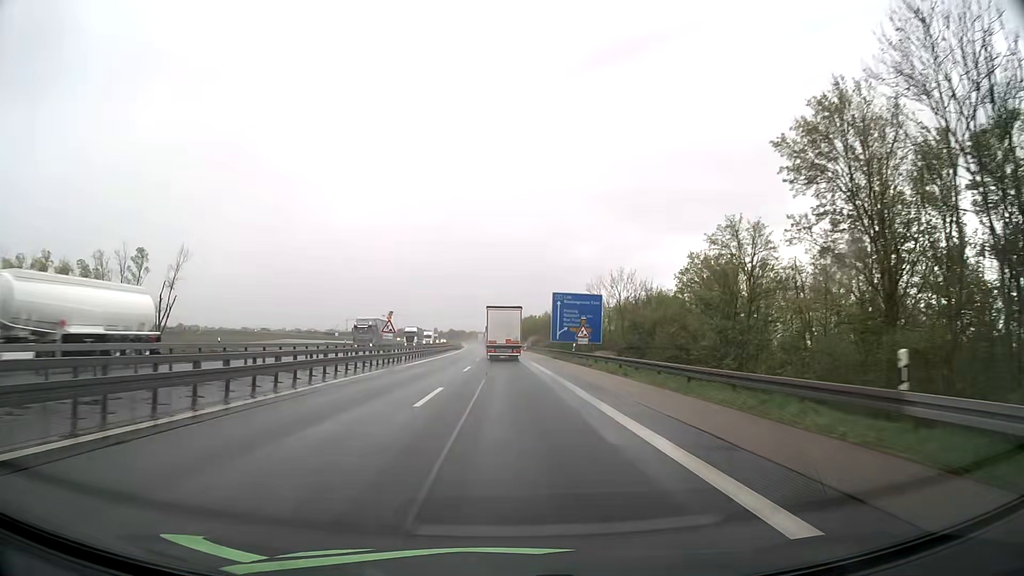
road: motorway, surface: asphalt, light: Day
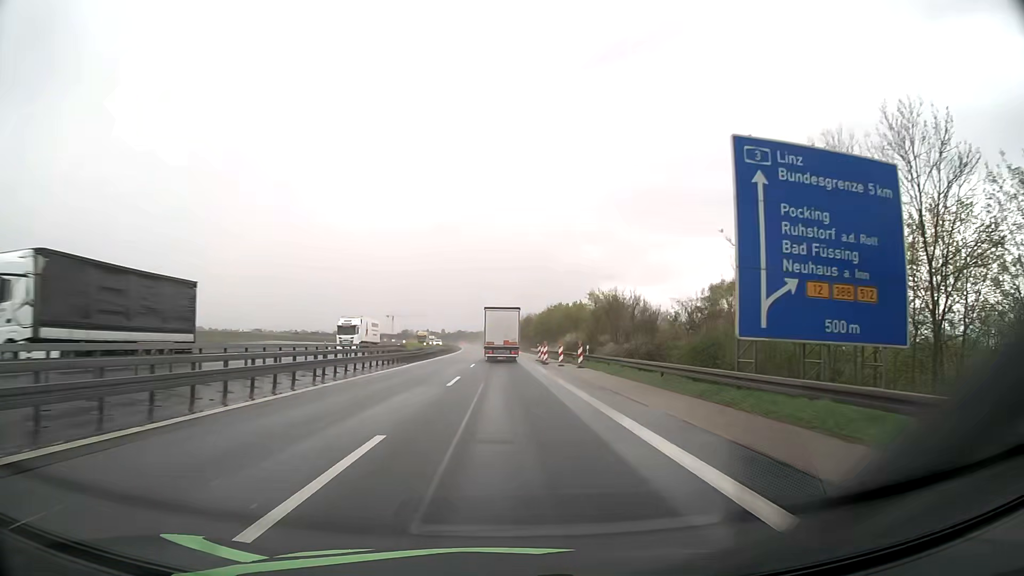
(-0.5, +64.6) m; -1°
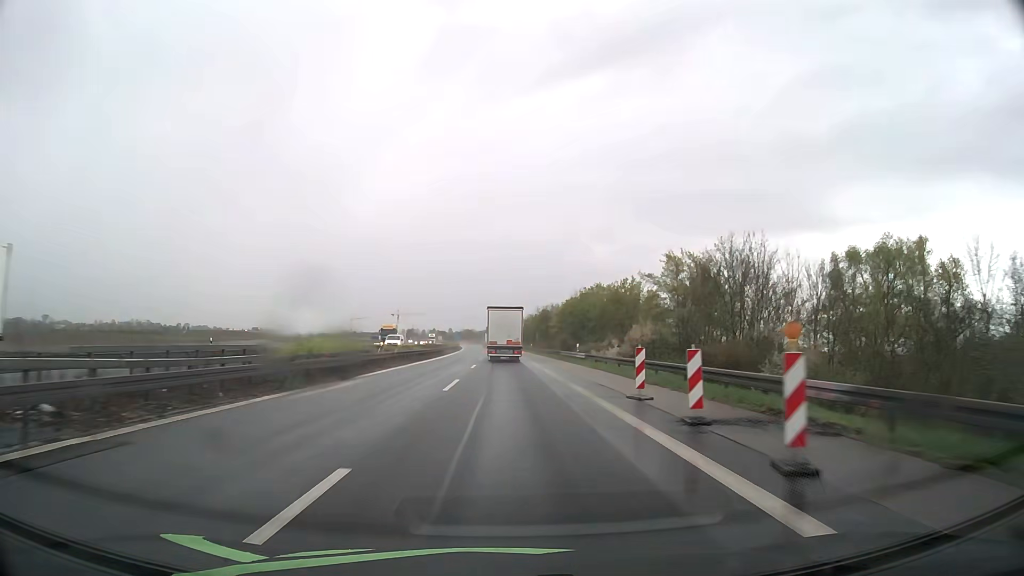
(-0.3, +38.8) m; -1°
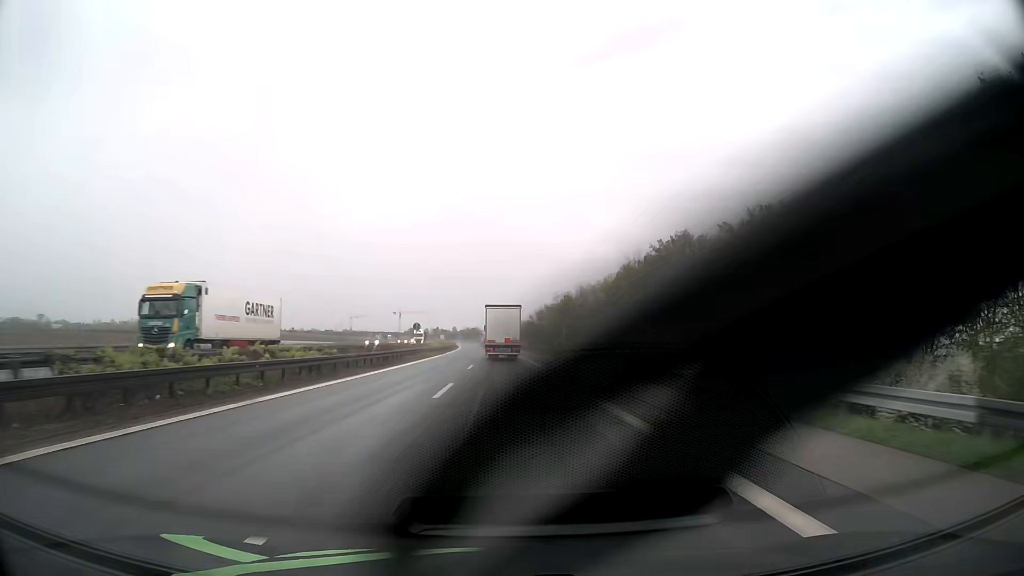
(-0.2, +38.8) m; -1°
(0, +10) (0, +20) (0, +30) (0, +40) (0, +50) (0, +60) (-1, +70) (-1, +80) (-1, +90) (-2, +100) m
